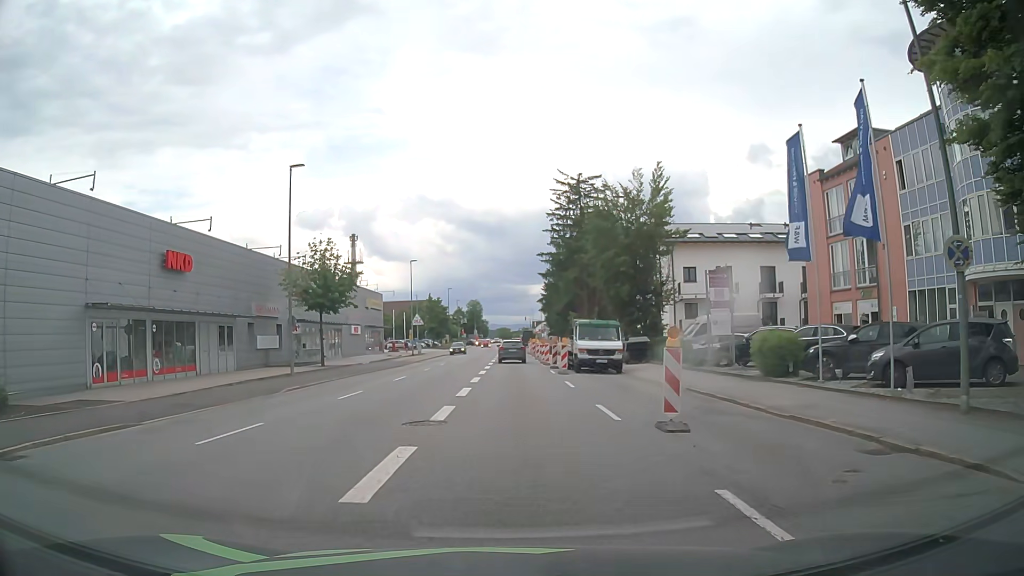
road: tertiary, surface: asphalt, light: Day
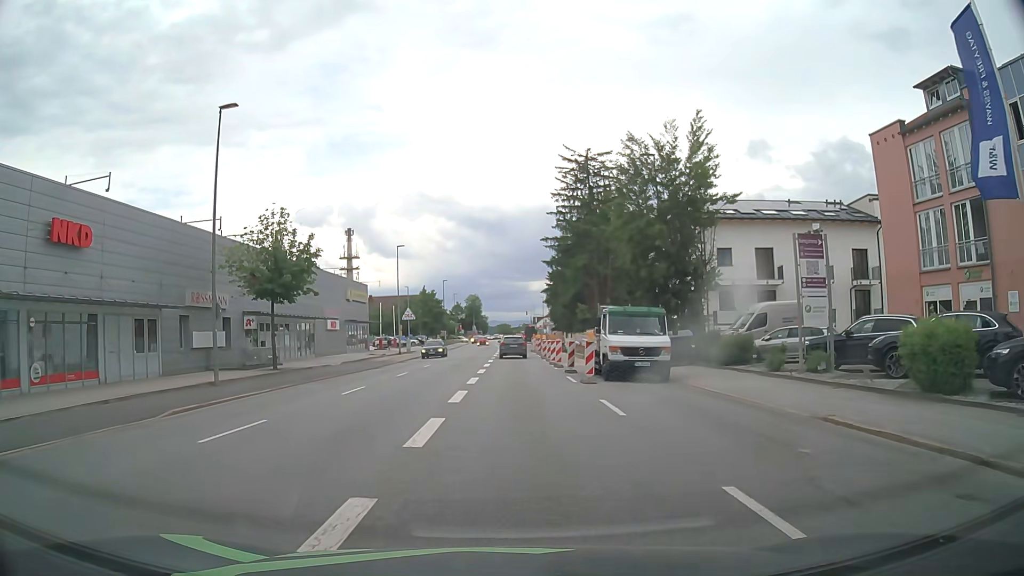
(0.0, +9.0) m; 0°
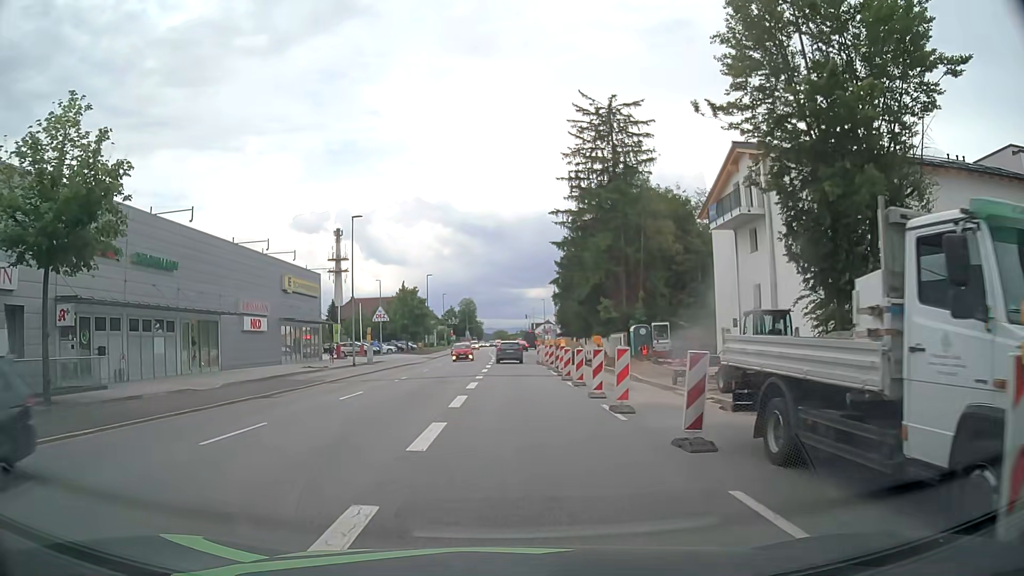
(-0.1, +18.1) m; 0°
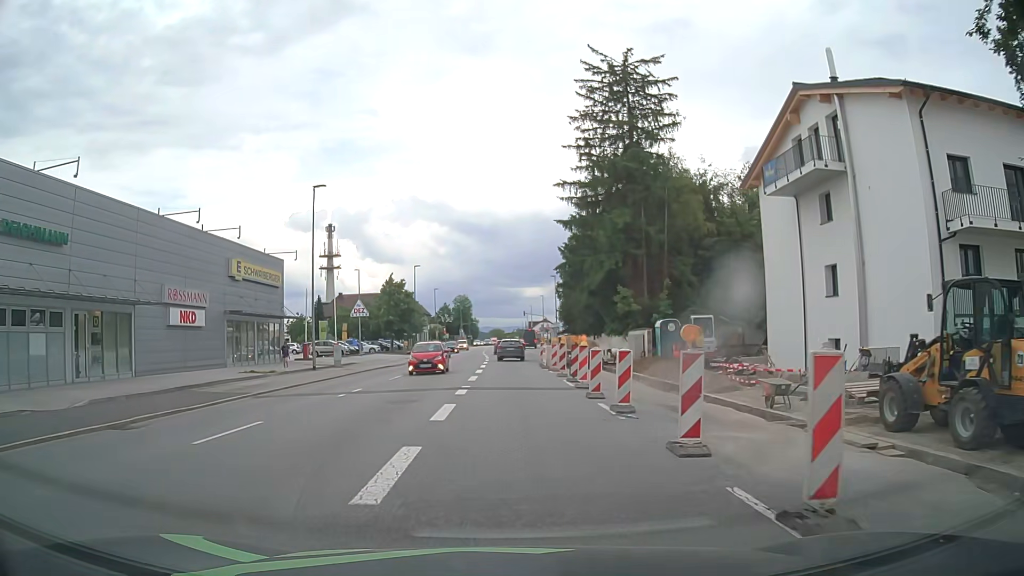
(0.0, +8.9) m; 0°
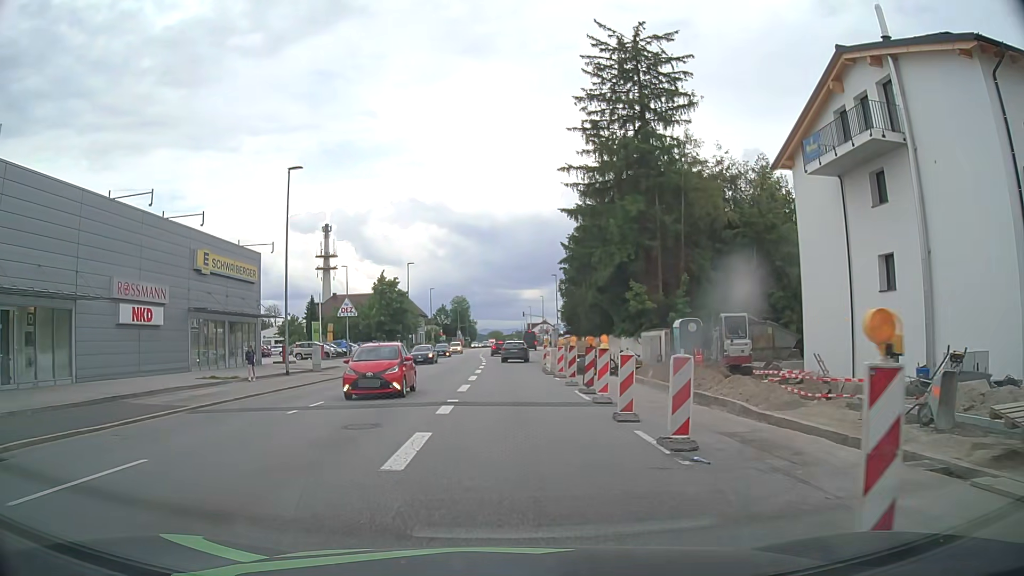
(0.0, +4.5) m; 0°
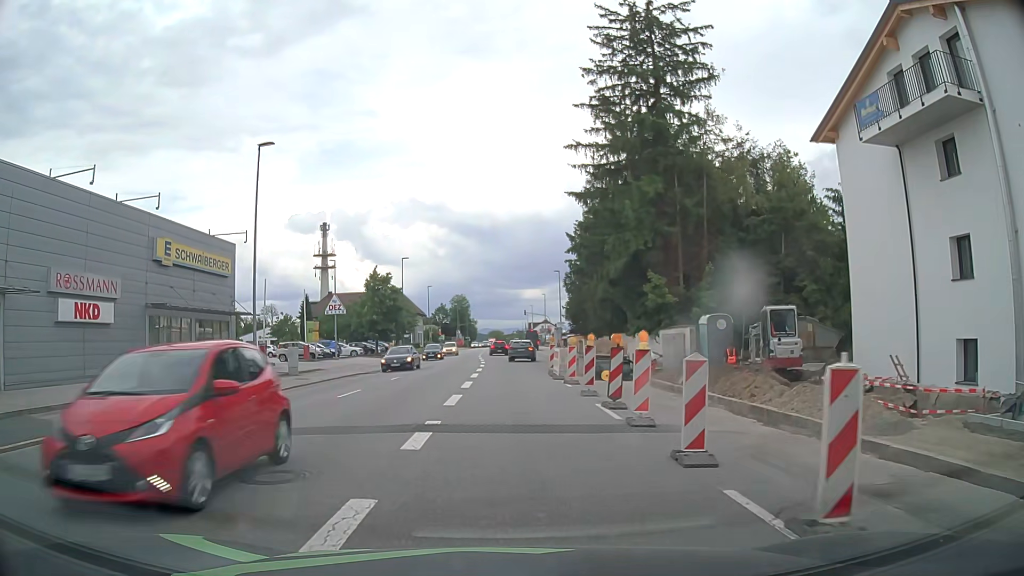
(+0.1, +4.4) m; +1°
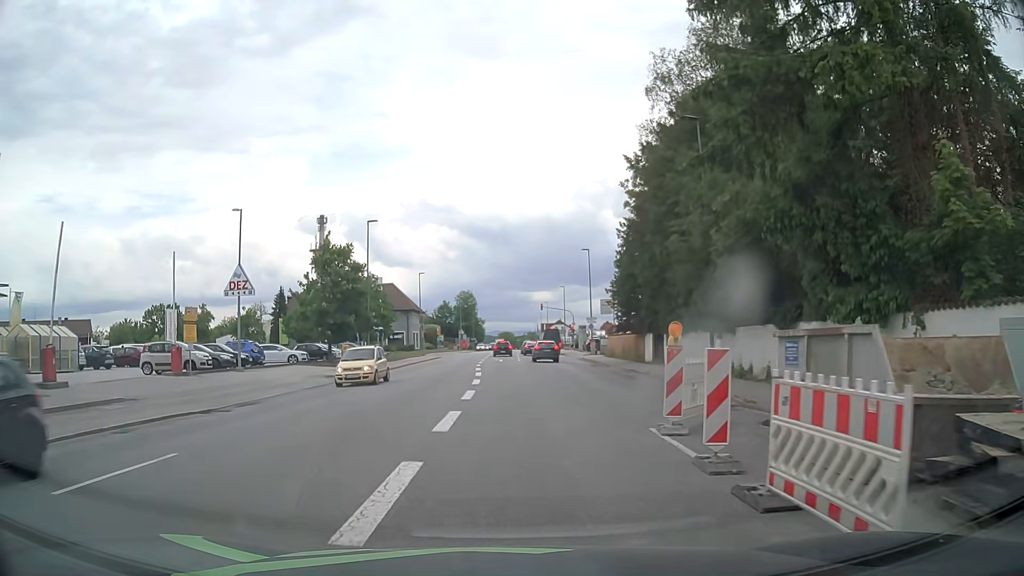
(-0.3, +22.3) m; -1°
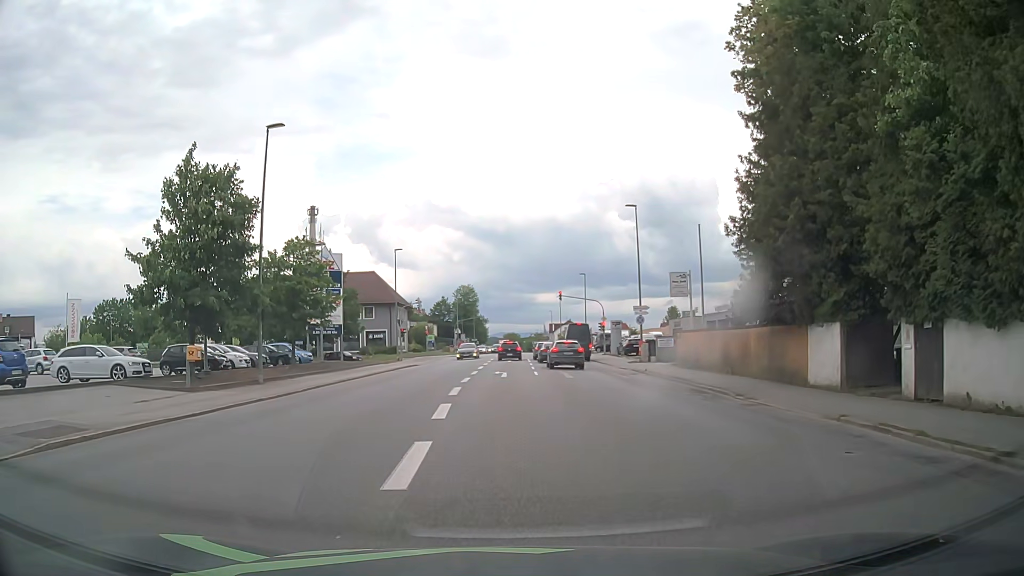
(-0.1, +22.3) m; -1°
